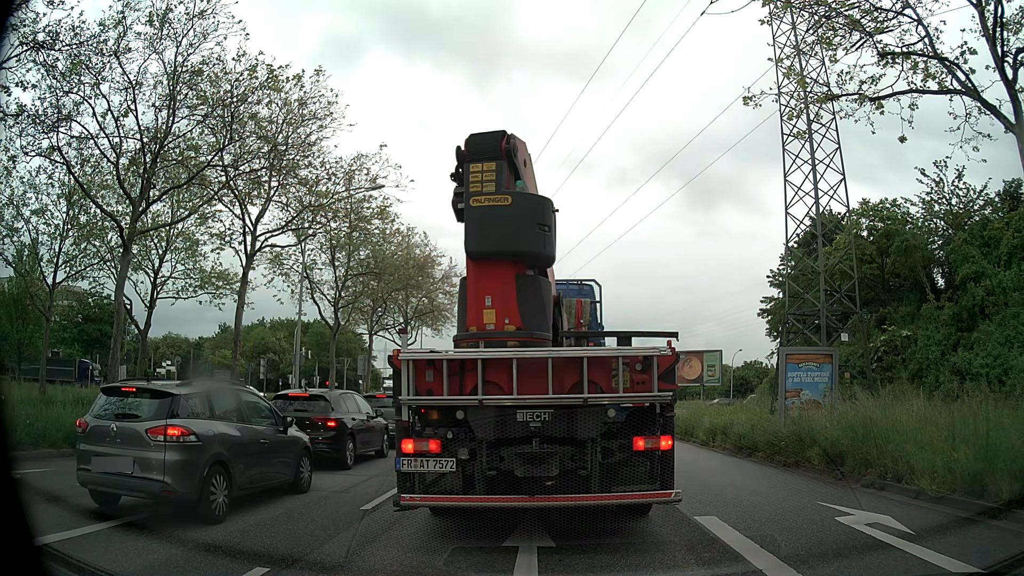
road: primary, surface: asphalt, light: Day
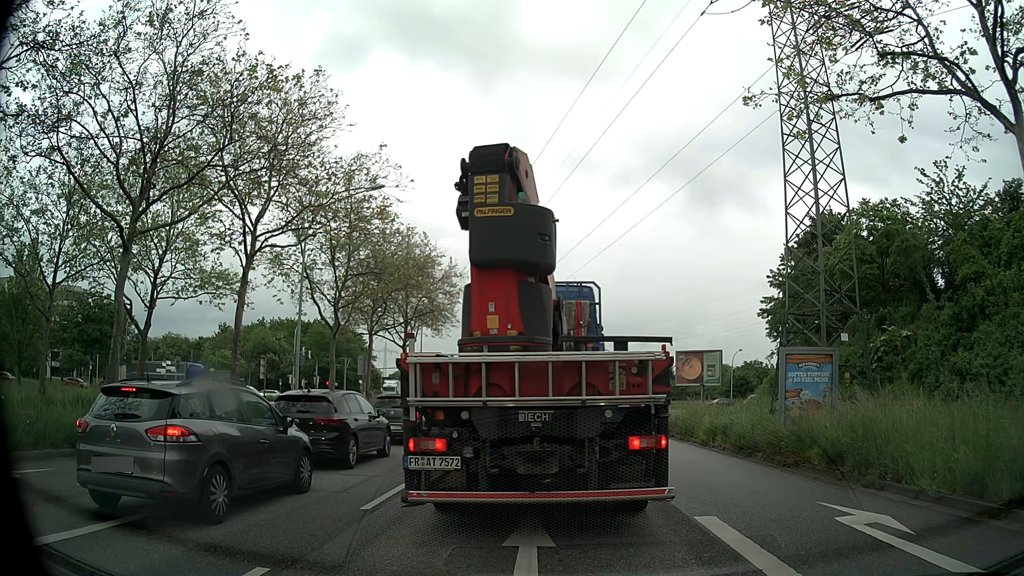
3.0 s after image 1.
(0.0, 0.0) m; 0°
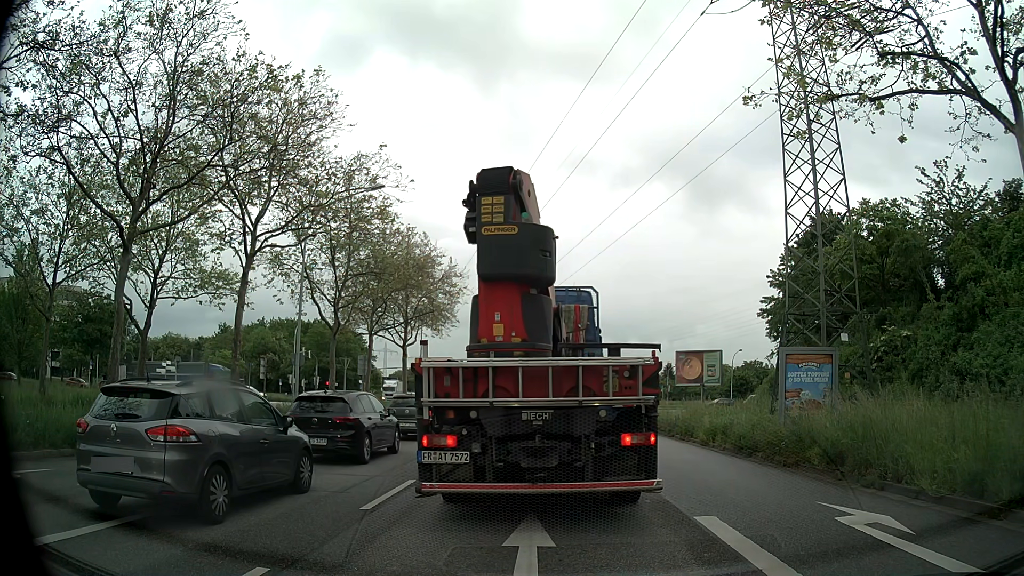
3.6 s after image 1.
(0.0, 0.0) m; 0°
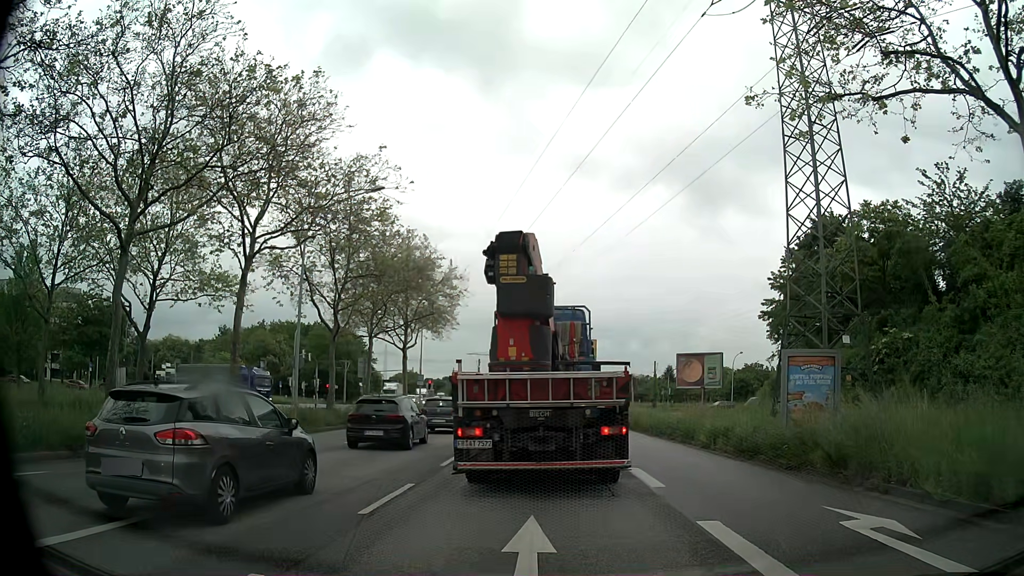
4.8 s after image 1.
(0.0, +0.1) m; 0°
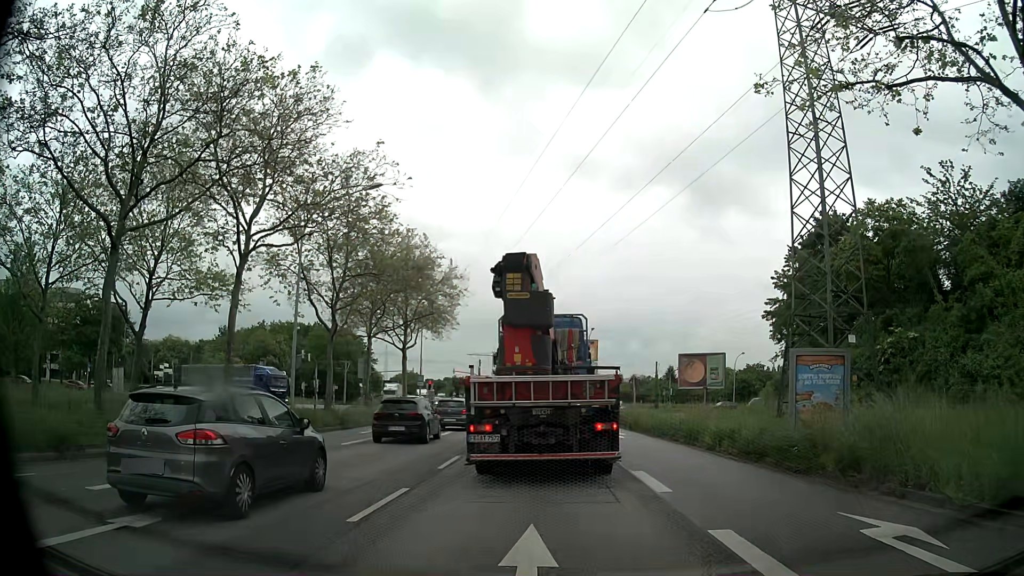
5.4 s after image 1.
(0.0, +0.6) m; 0°
